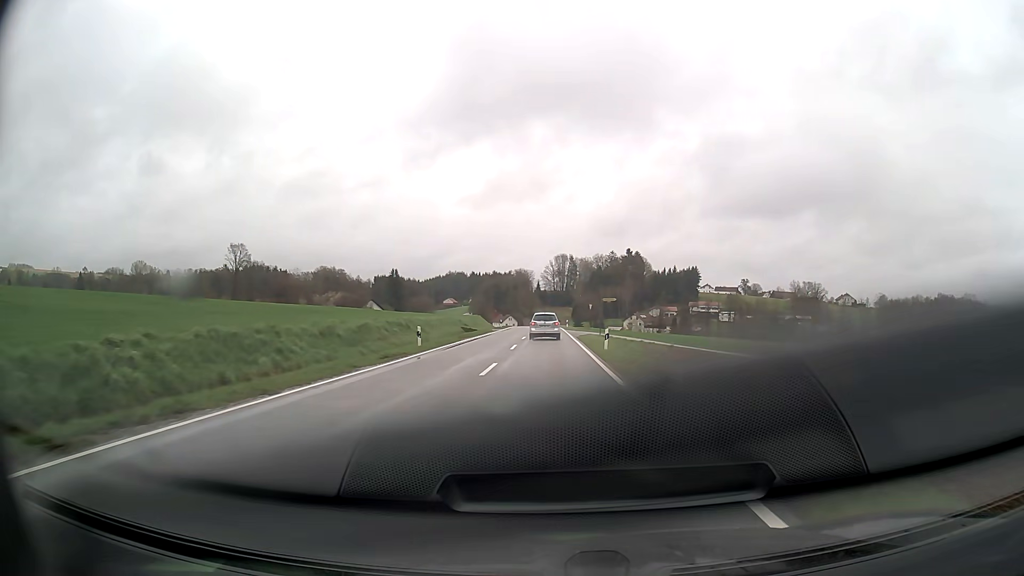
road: tertiary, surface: asphalt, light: Day
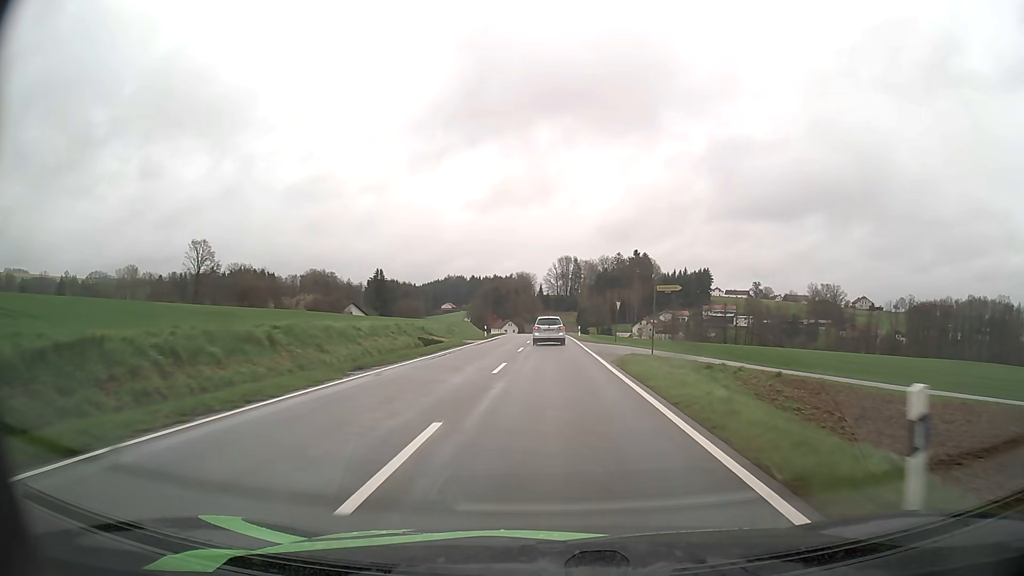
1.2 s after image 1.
(-0.1, +23.6) m; 0°
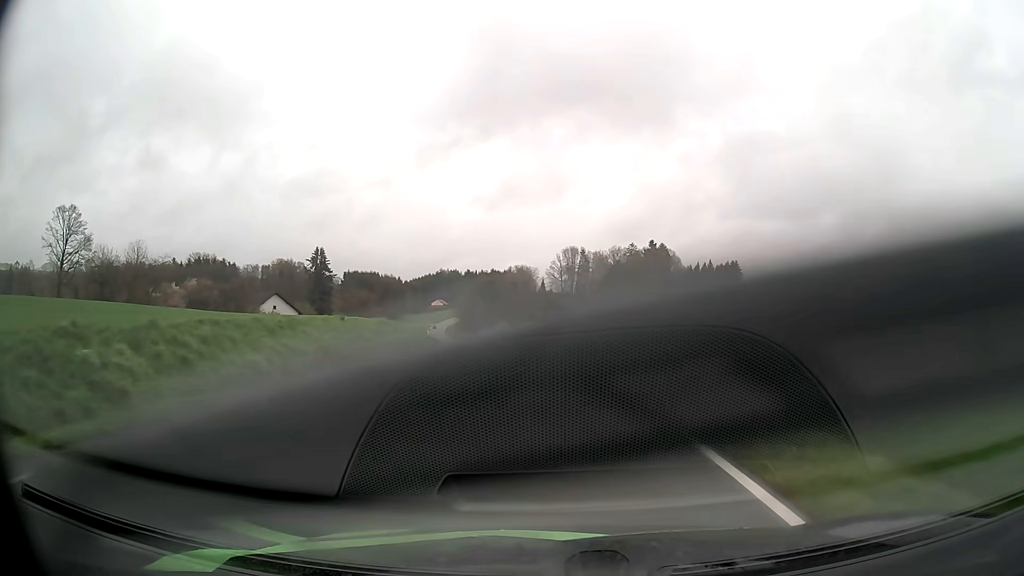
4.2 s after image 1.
(+0.2, +54.2) m; 0°
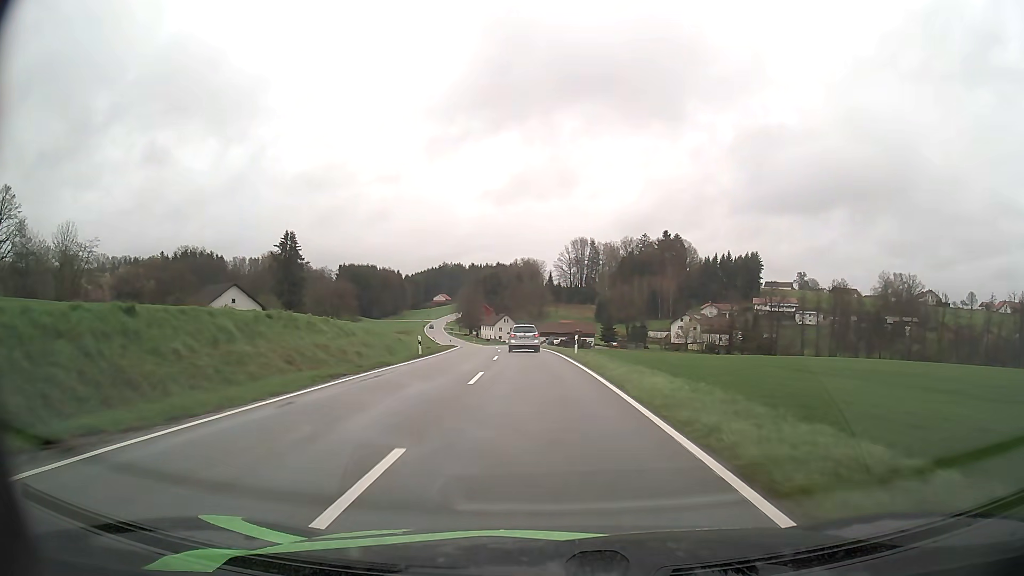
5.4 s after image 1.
(-0.1, +21.4) m; -1°
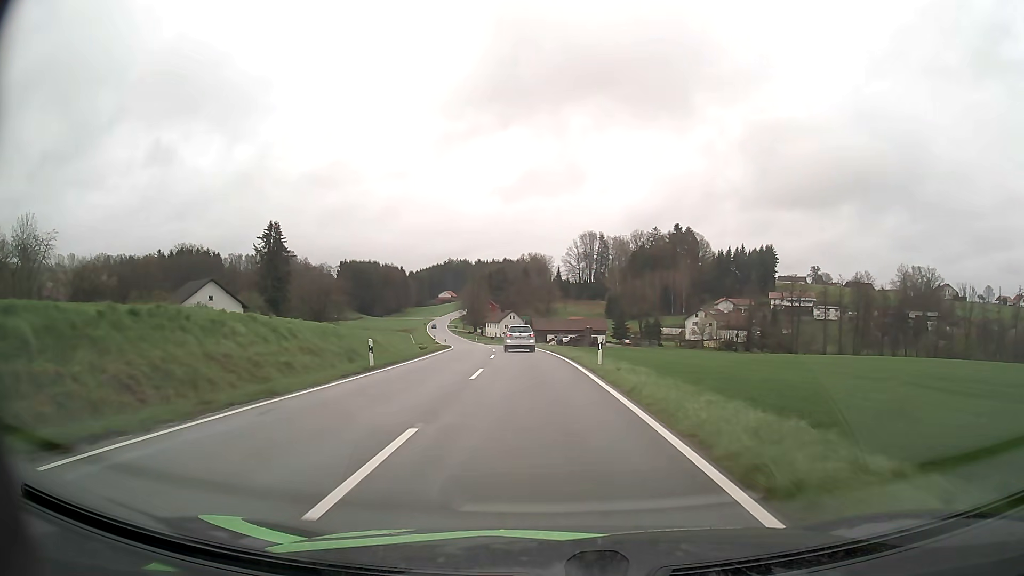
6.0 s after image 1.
(0.0, +10.8) m; -1°
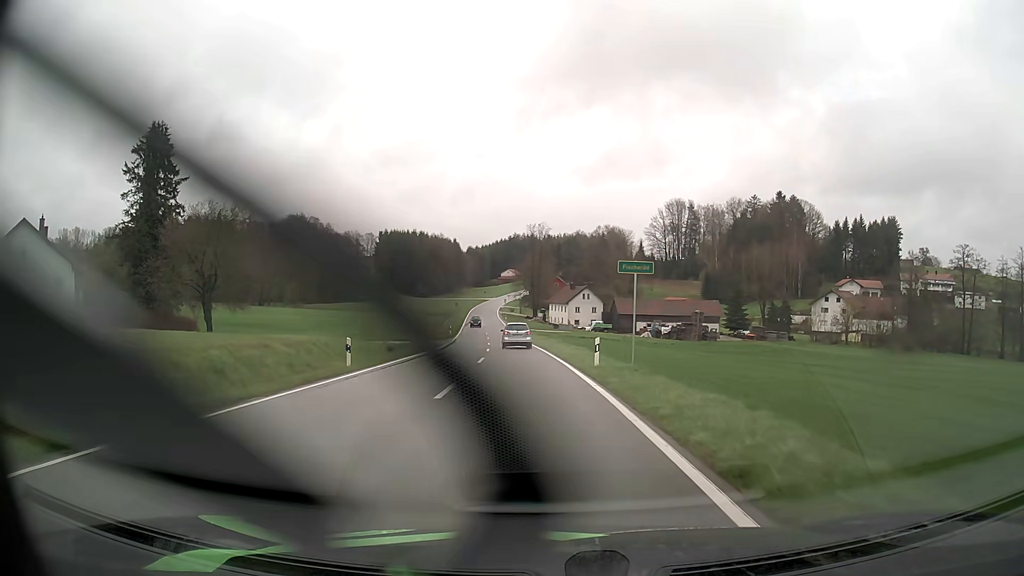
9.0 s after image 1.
(-2.8, +54.7) m; -6°
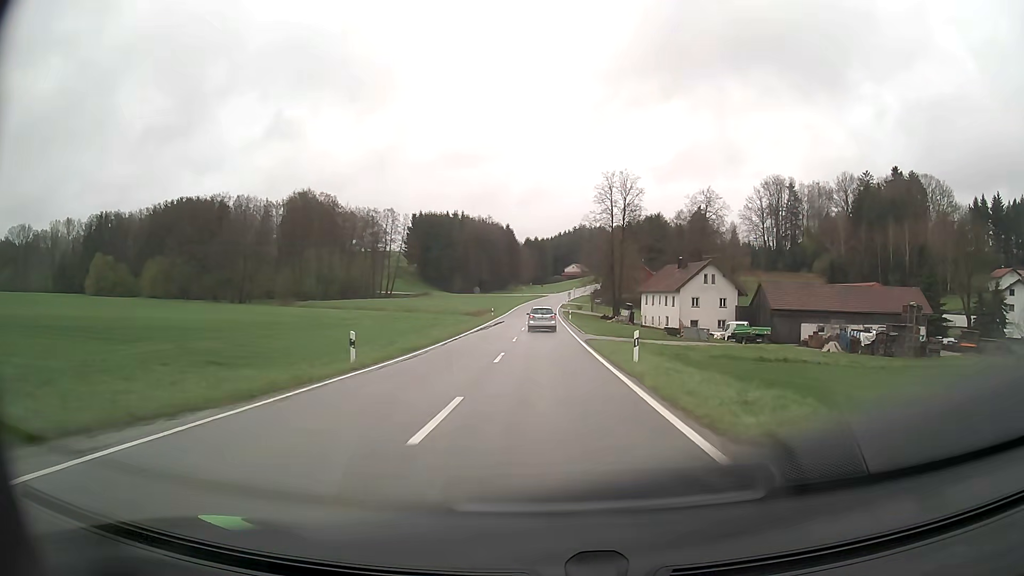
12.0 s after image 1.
(-3.1, +54.2) m; -6°
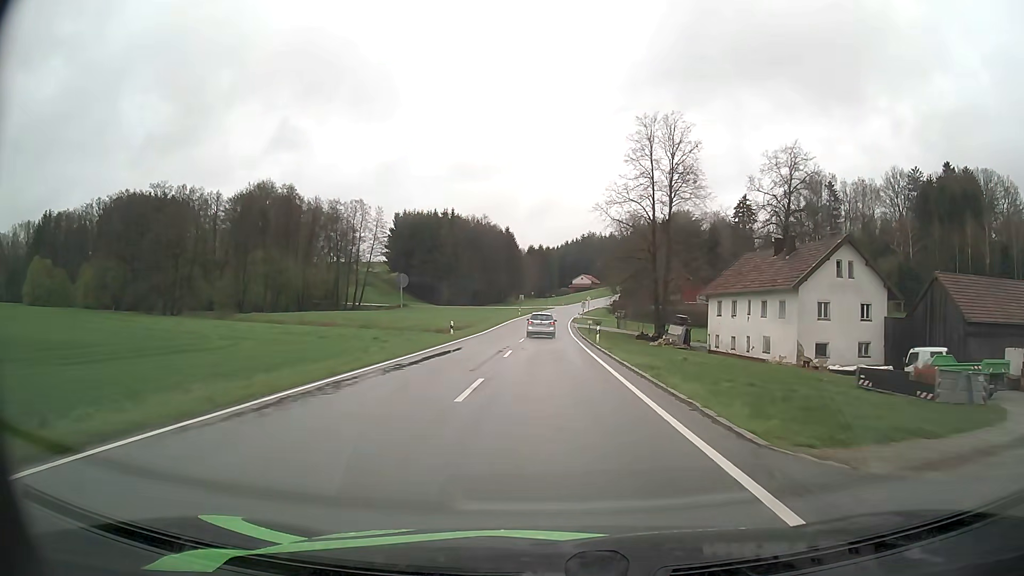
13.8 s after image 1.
(-0.1, +33.4) m; 0°
(0, +10) (0, +20) (0, +30) (0, +40) (0, +50) (0, +60) (+1, +70) (+1, +80) (+2, +90) (+3, +100) m
